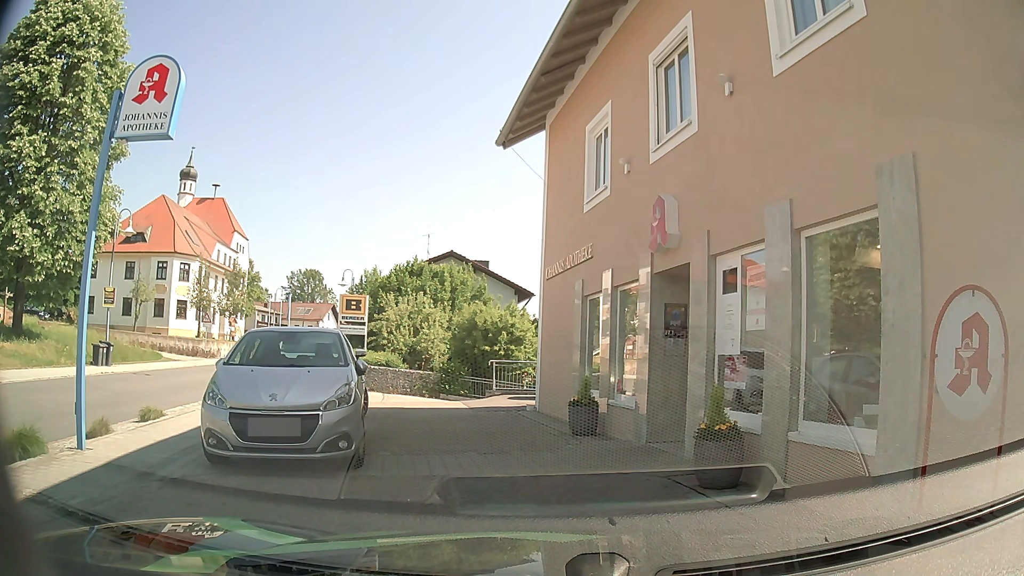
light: Day
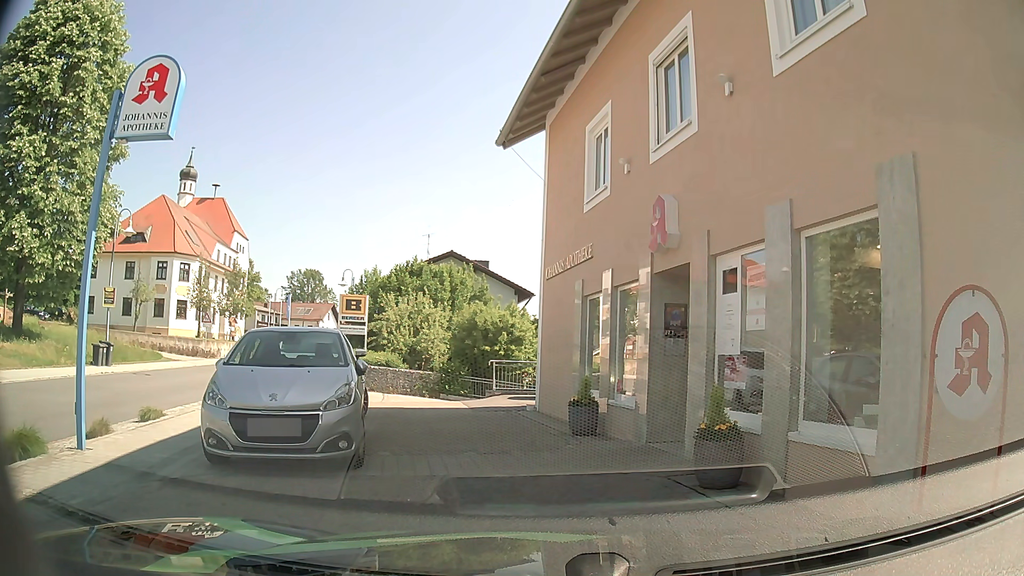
(0.0, 0.0) m; 0°
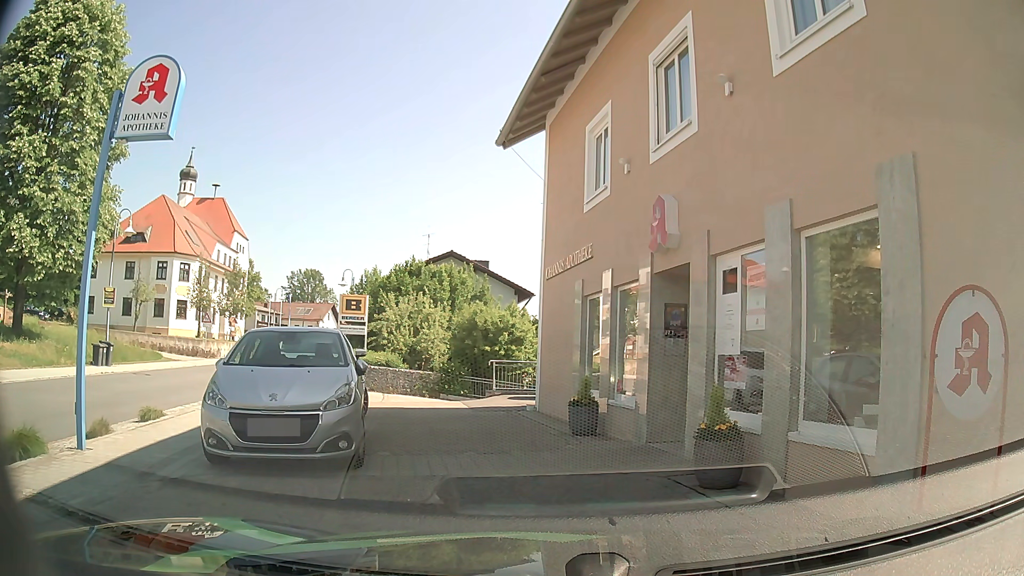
(0.0, 0.0) m; 0°
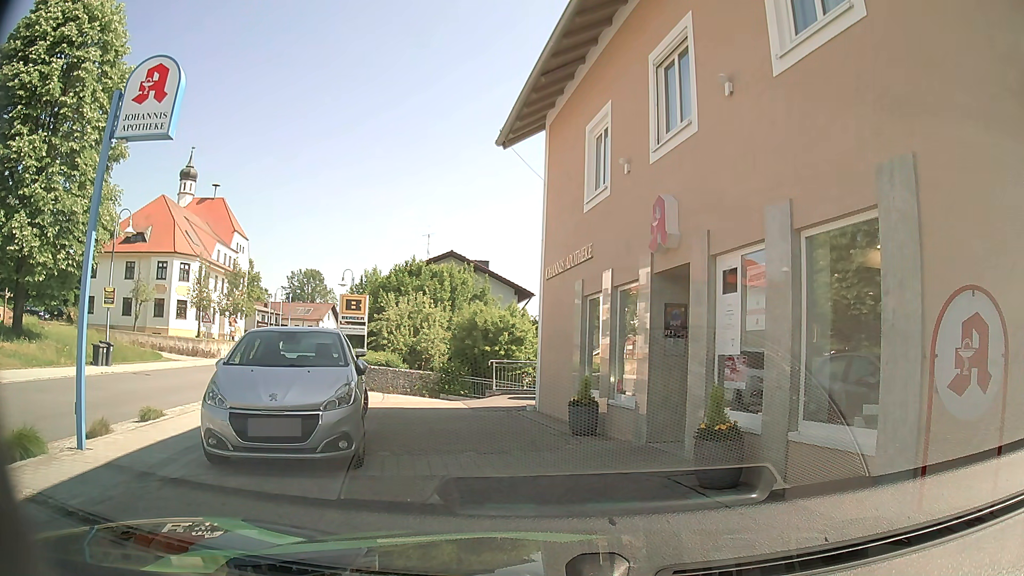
(0.0, 0.0) m; 0°
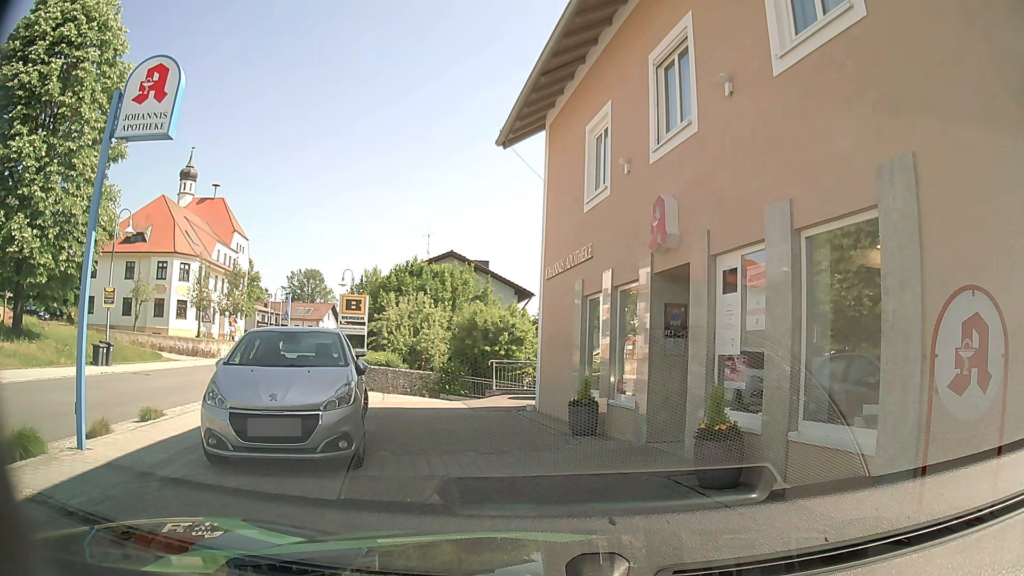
(0.0, 0.0) m; 0°
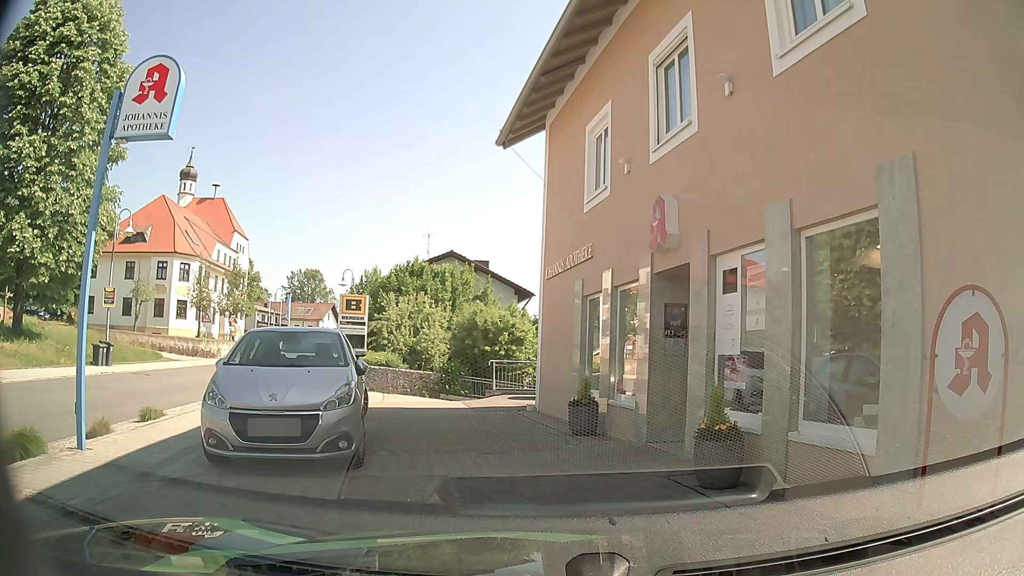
(0.0, 0.0) m; 0°
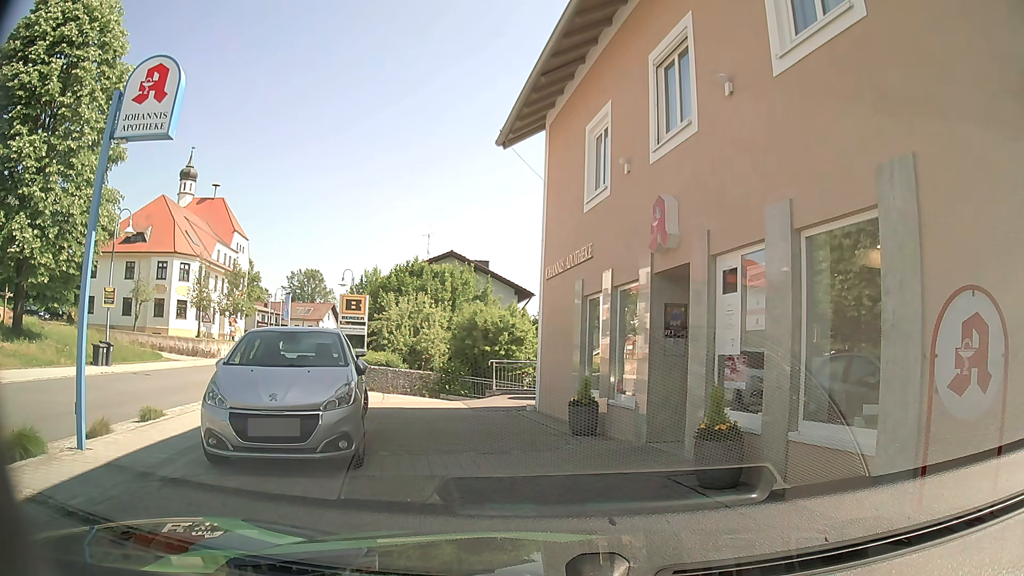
(0.0, 0.0) m; 0°
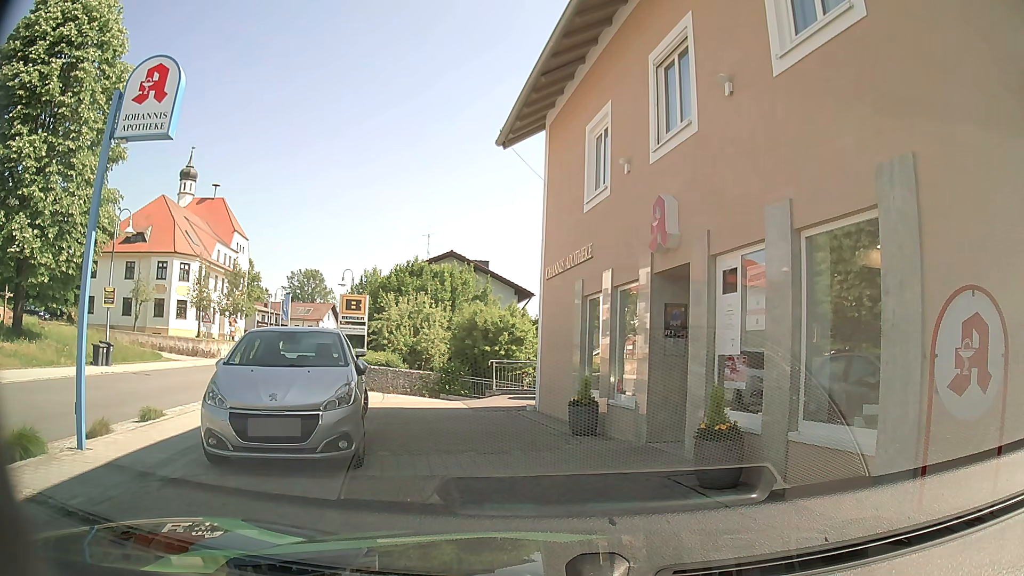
(0.0, 0.0) m; 0°
